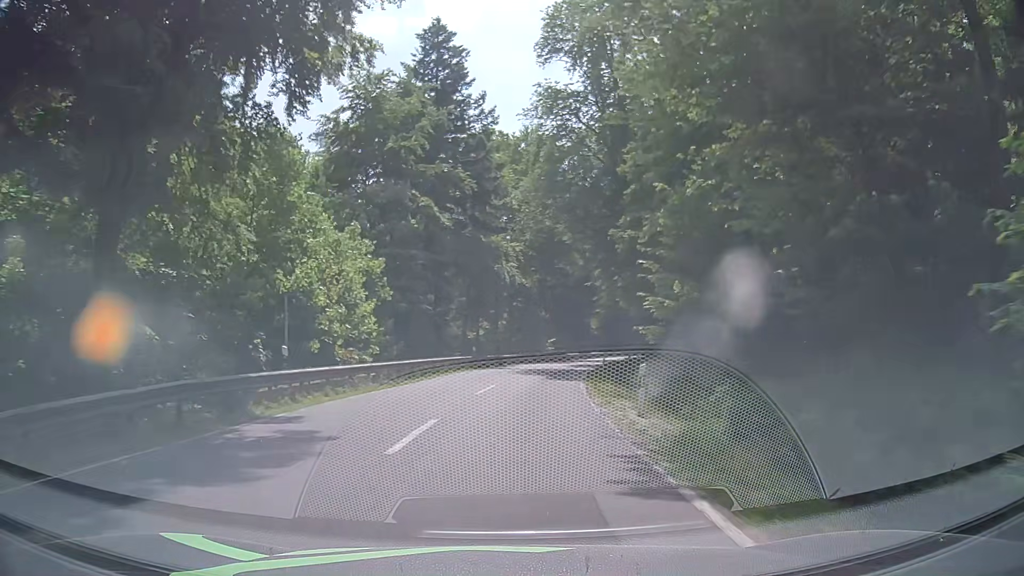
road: secondary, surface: asphalt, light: Day
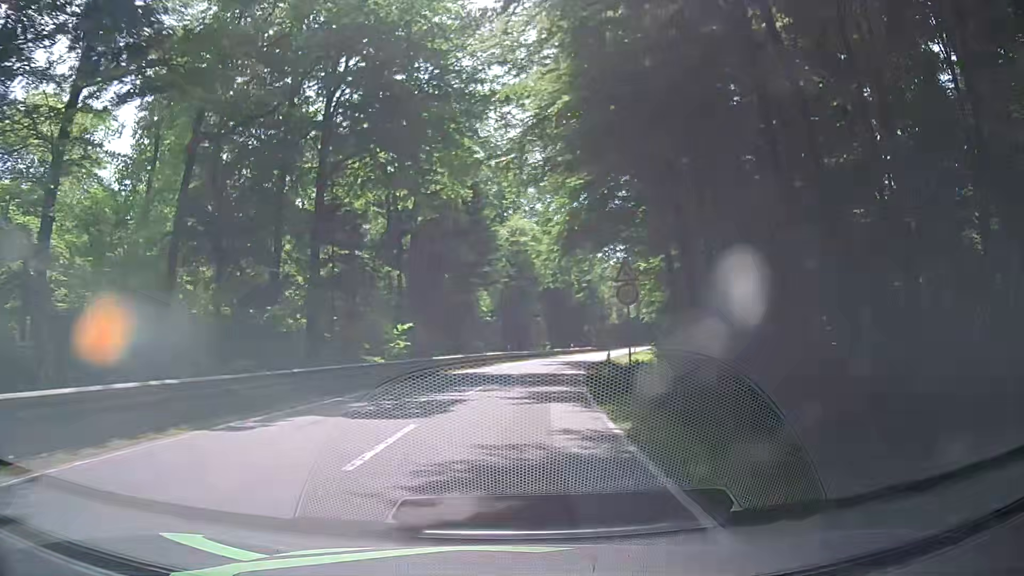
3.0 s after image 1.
(+3.6, +45.3) m; +9°
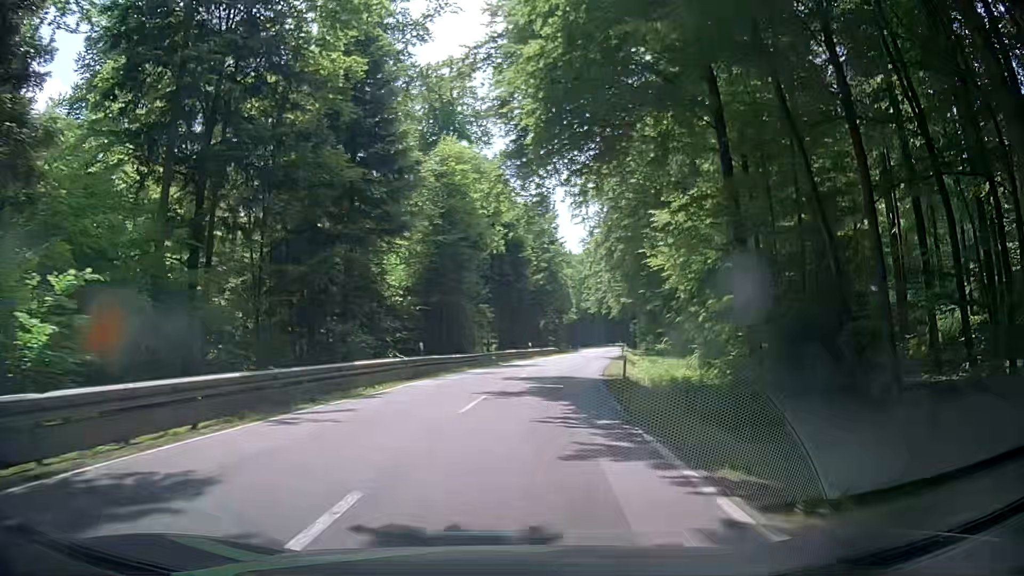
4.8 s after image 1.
(+1.8, +27.3) m; +7°
